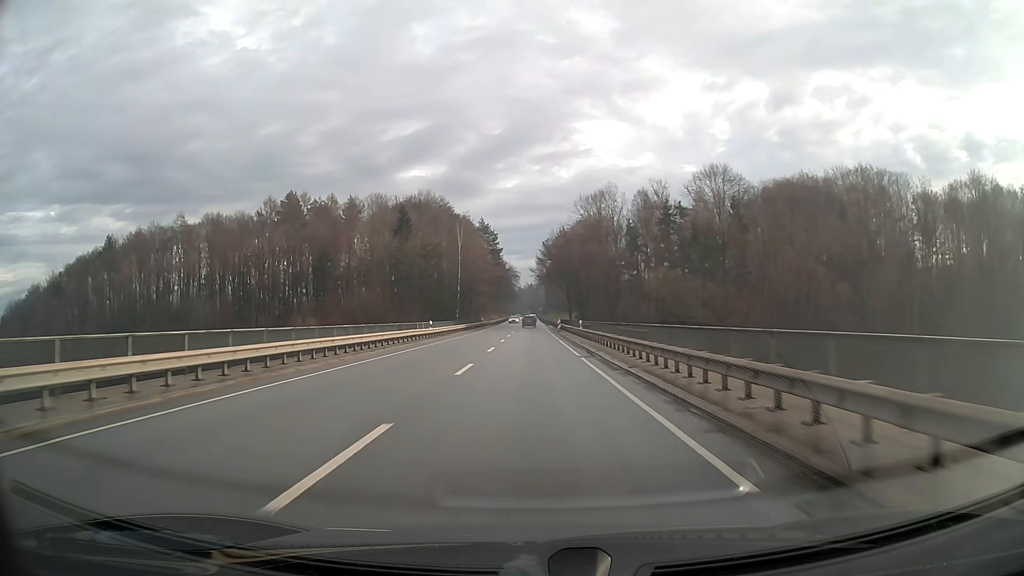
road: primary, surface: asphalt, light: Day
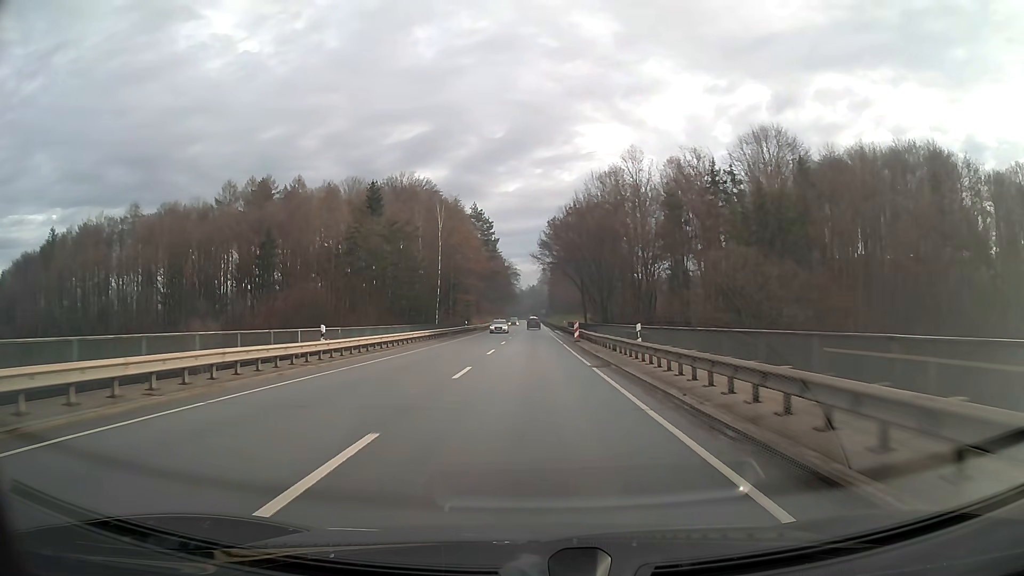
(0.0, +24.6) m; 0°
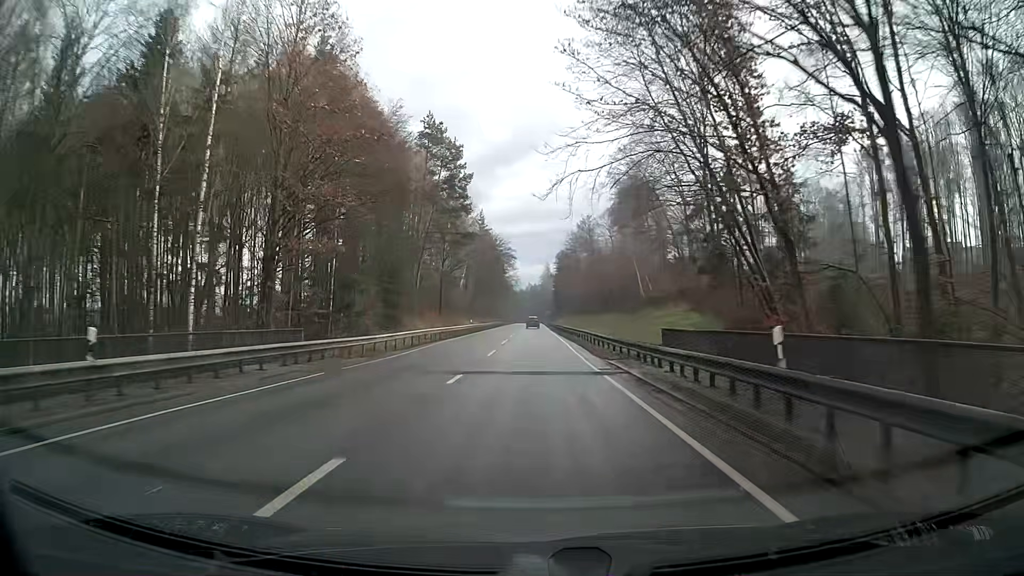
(-0.1, +61.4) m; 0°
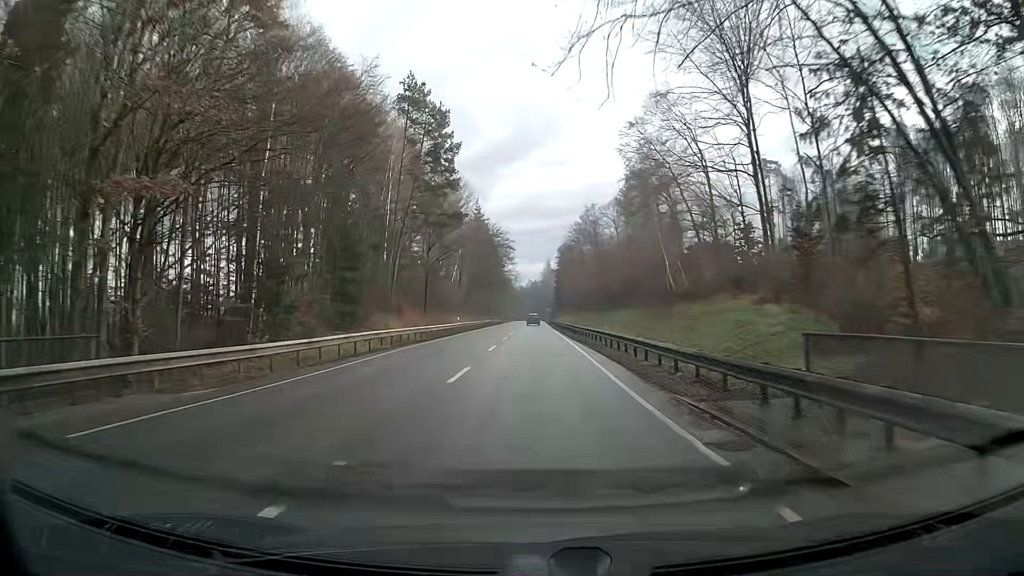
(0.0, +12.3) m; 0°
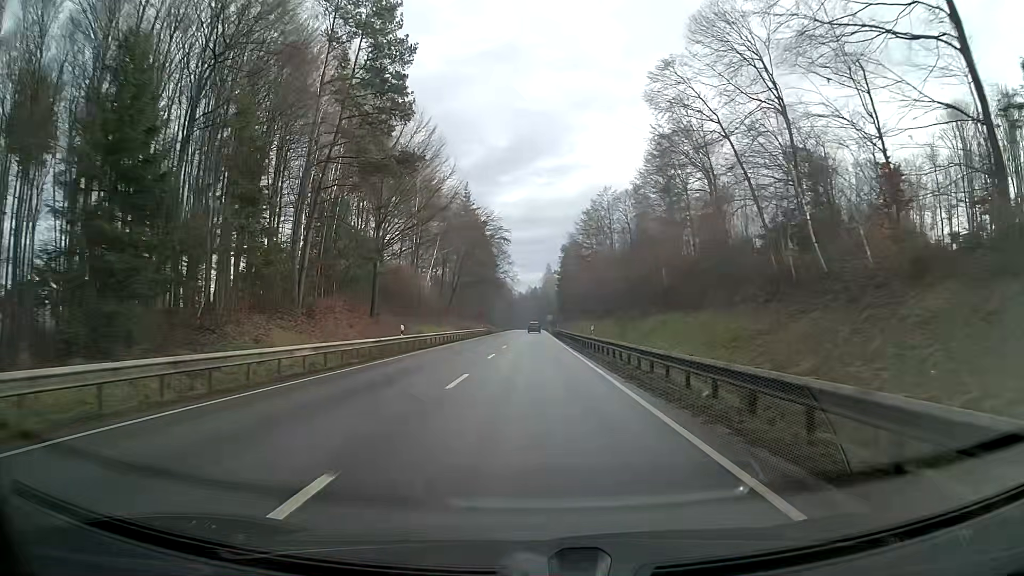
(0.0, +24.6) m; 0°
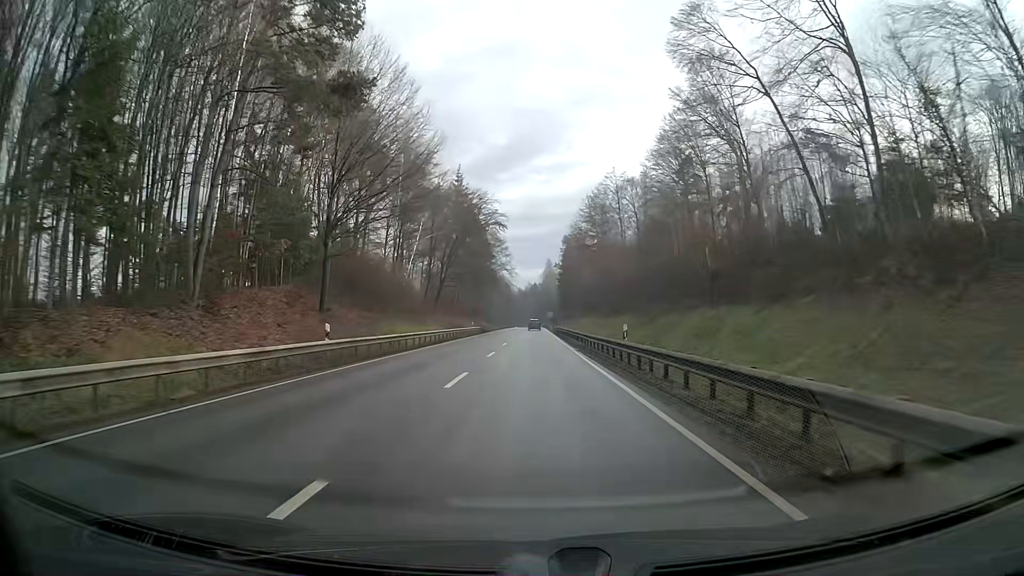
(0.0, +12.3) m; 0°
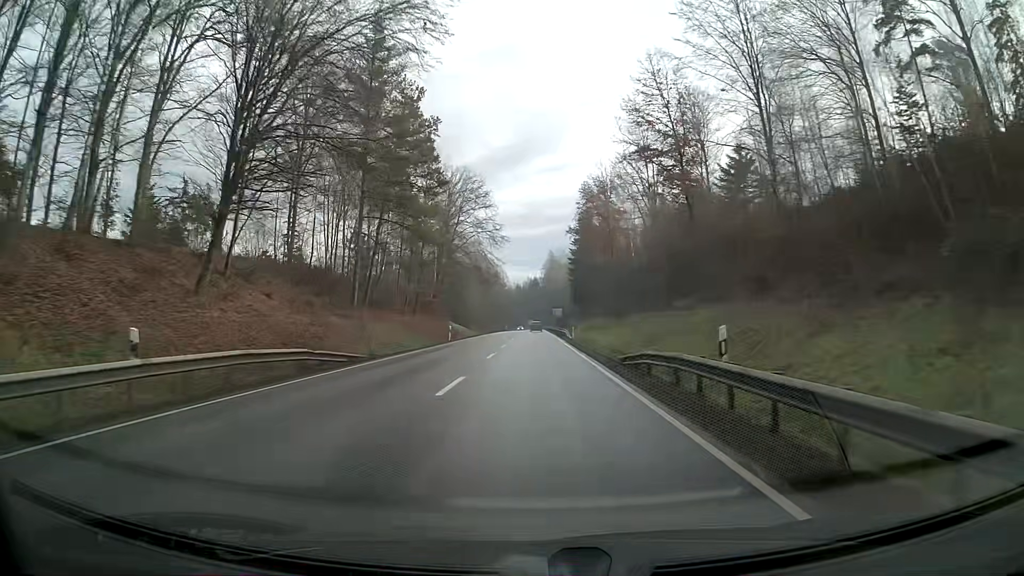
(0.0, +61.5) m; 0°
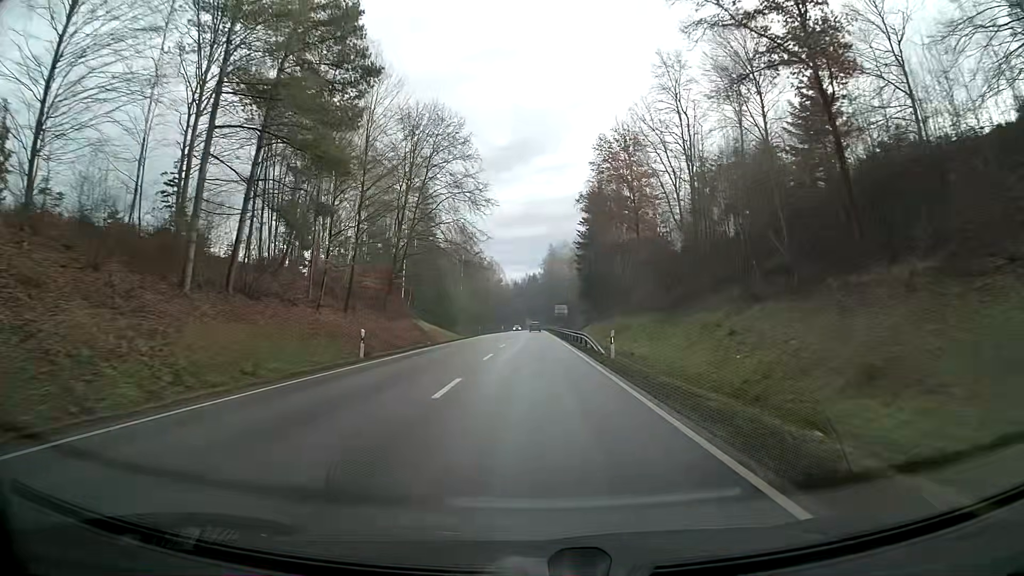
(+0.1, +24.6) m; 0°
